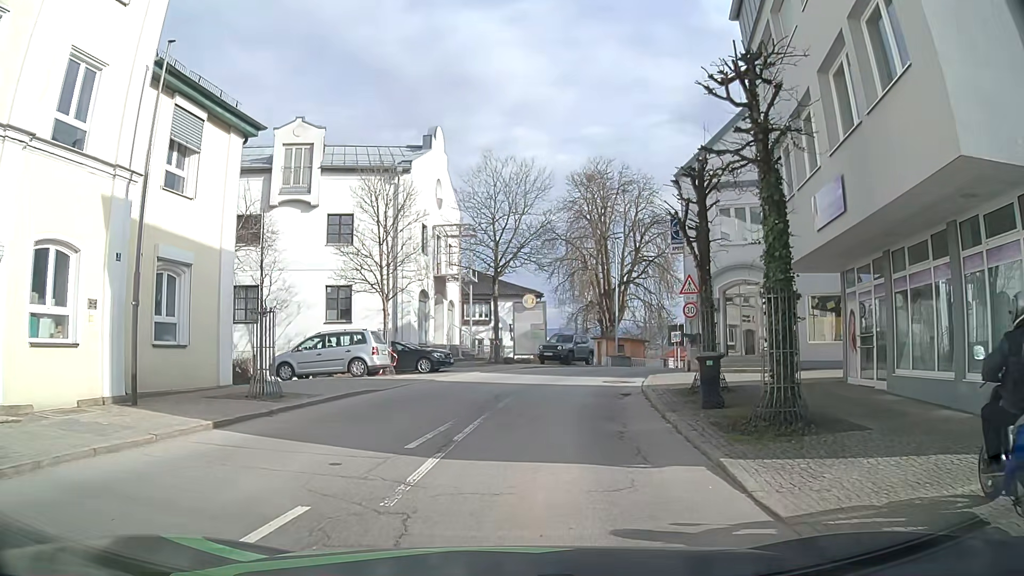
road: tertiary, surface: asphalt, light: Day
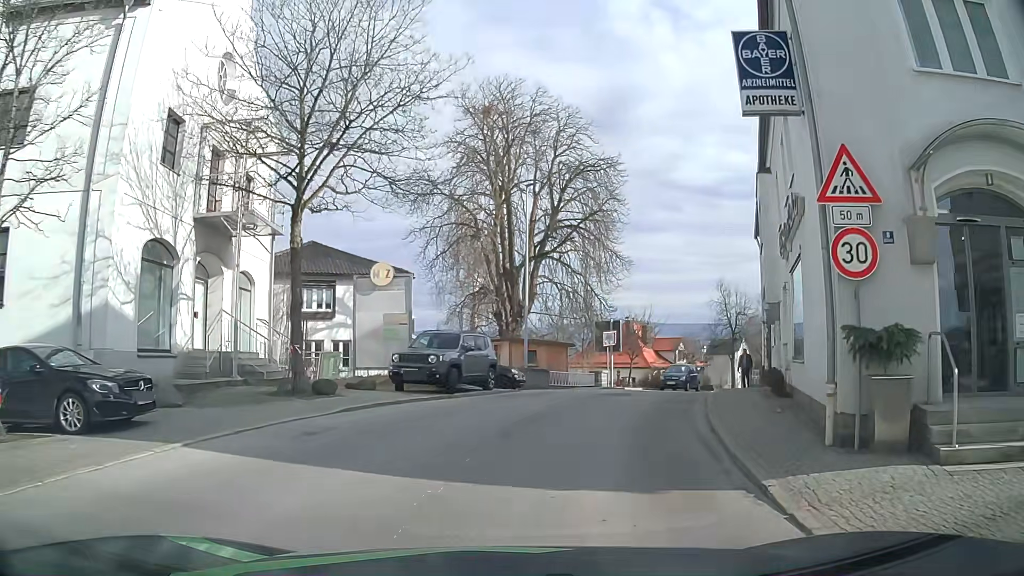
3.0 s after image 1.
(+1.3, +17.6) m; +10°
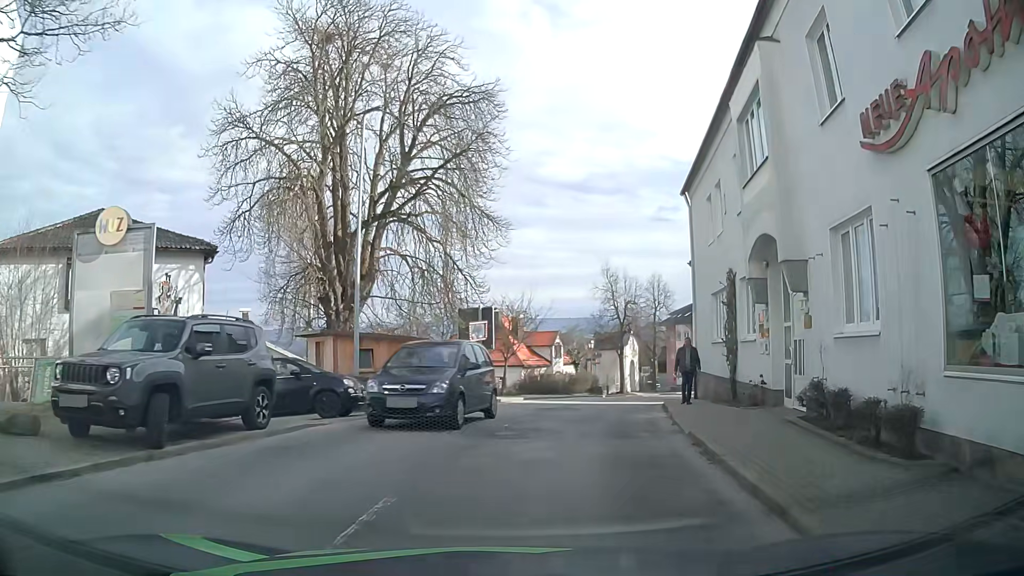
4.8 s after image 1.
(+0.7, +9.7) m; +11°
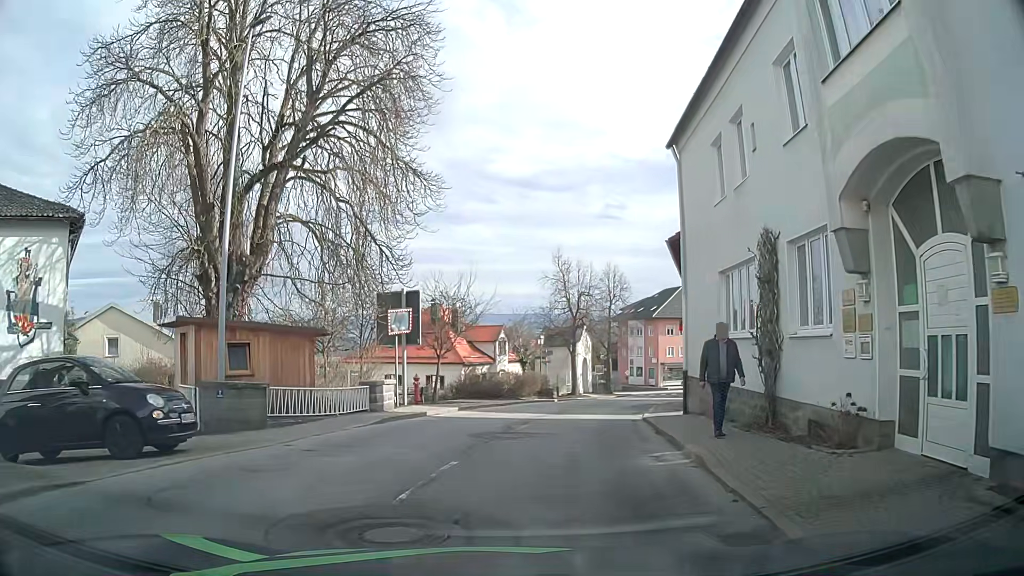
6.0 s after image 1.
(+0.4, +6.2) m; +5°
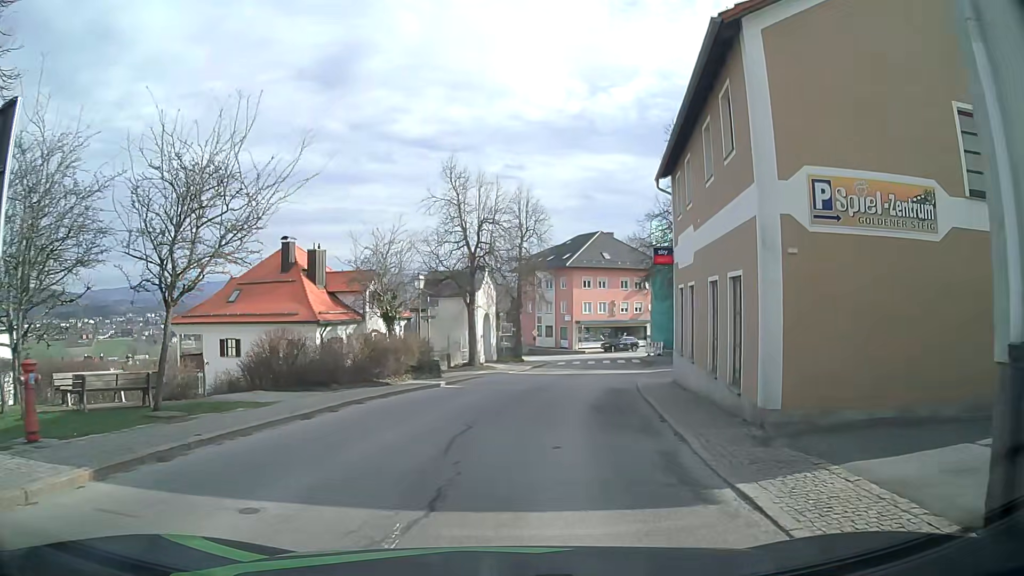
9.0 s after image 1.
(+1.2, +15.7) m; +9°
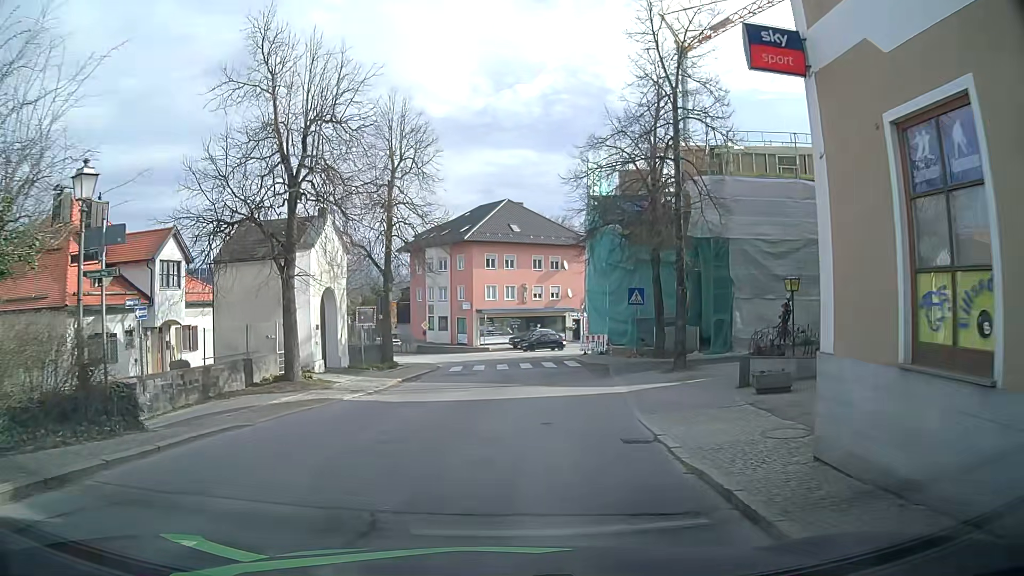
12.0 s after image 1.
(+1.2, +16.6) m; +8°
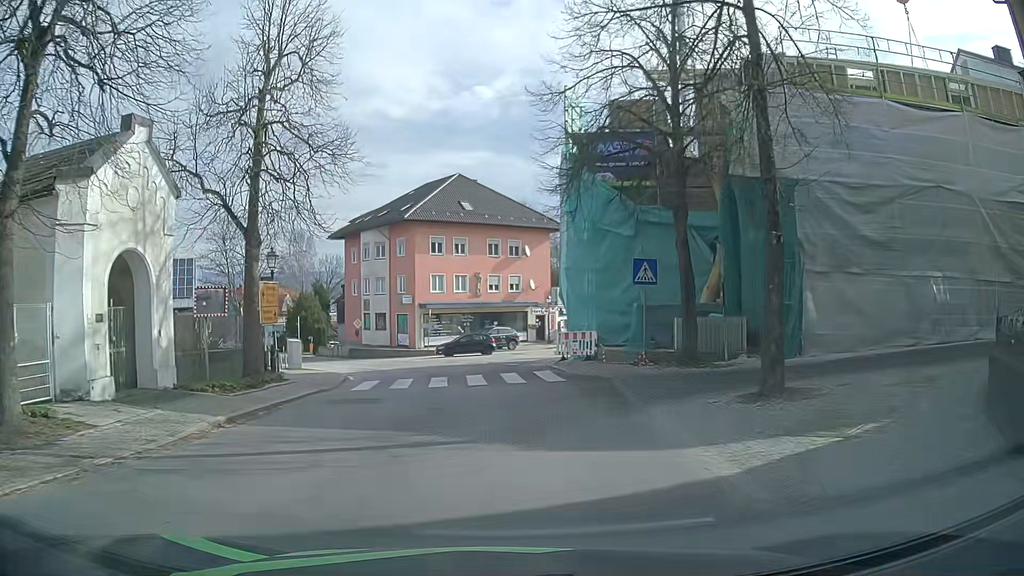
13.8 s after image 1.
(+0.4, +11.1) m; +3°
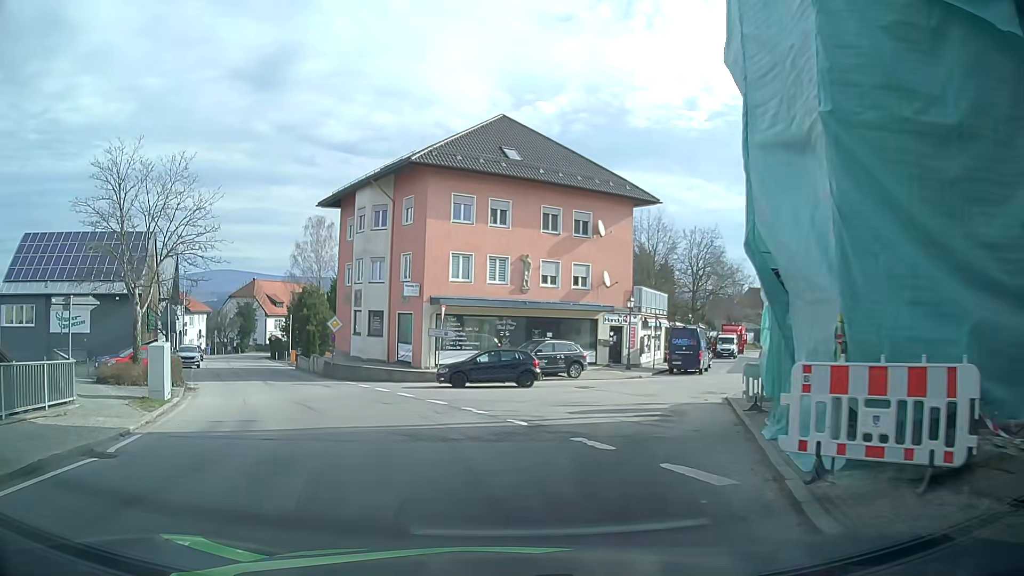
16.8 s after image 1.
(+0.2, +18.7) m; -2°
(-1, +10) (-4, +19) (-9, +28) (-13, +37) (-18, +46) (-22, +55) (-26, +64) (-30, +74) (-31, +84) (-31, +94) m
